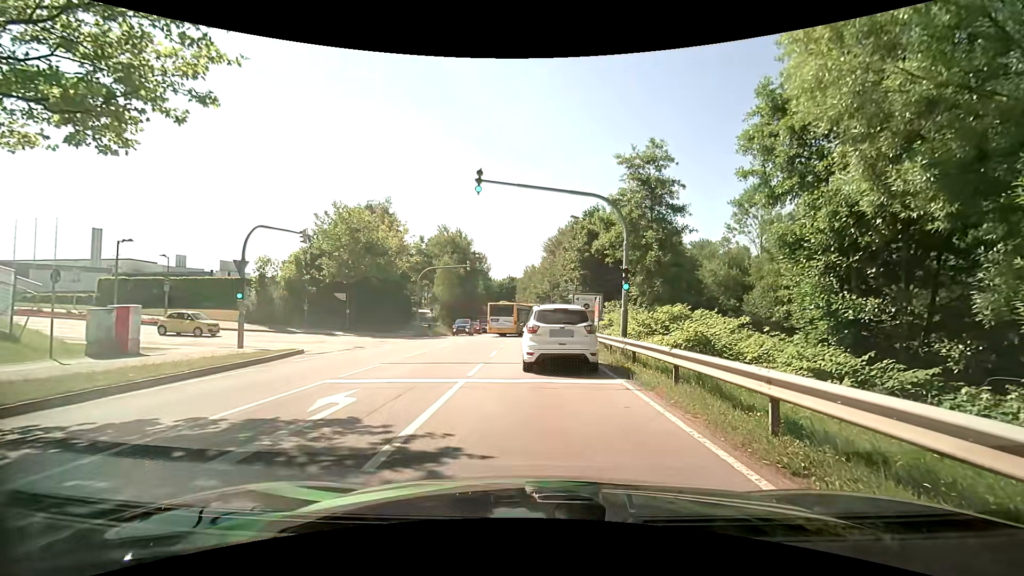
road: secondary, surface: asphalt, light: Day
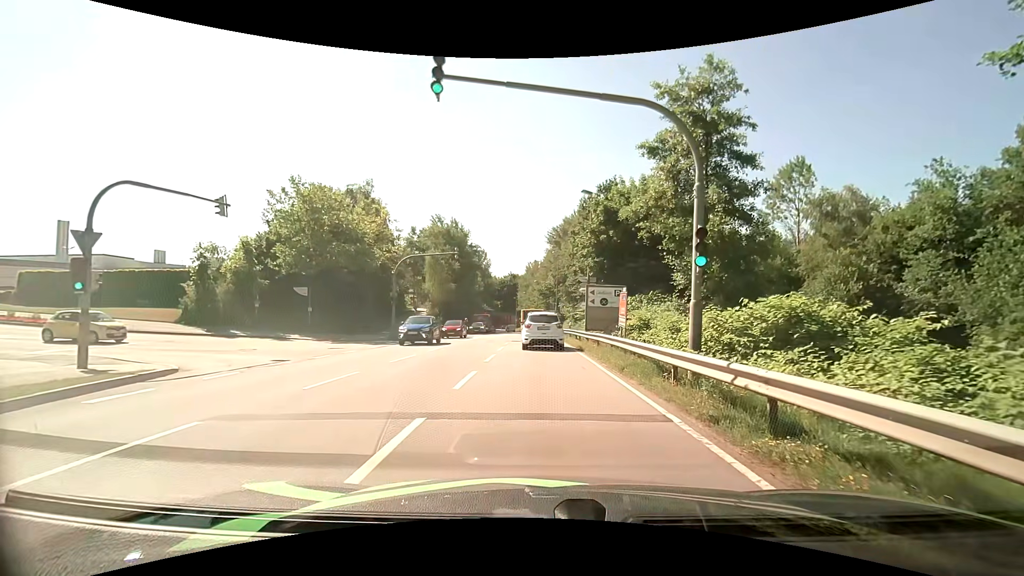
(+0.3, +8.4) m; +1°
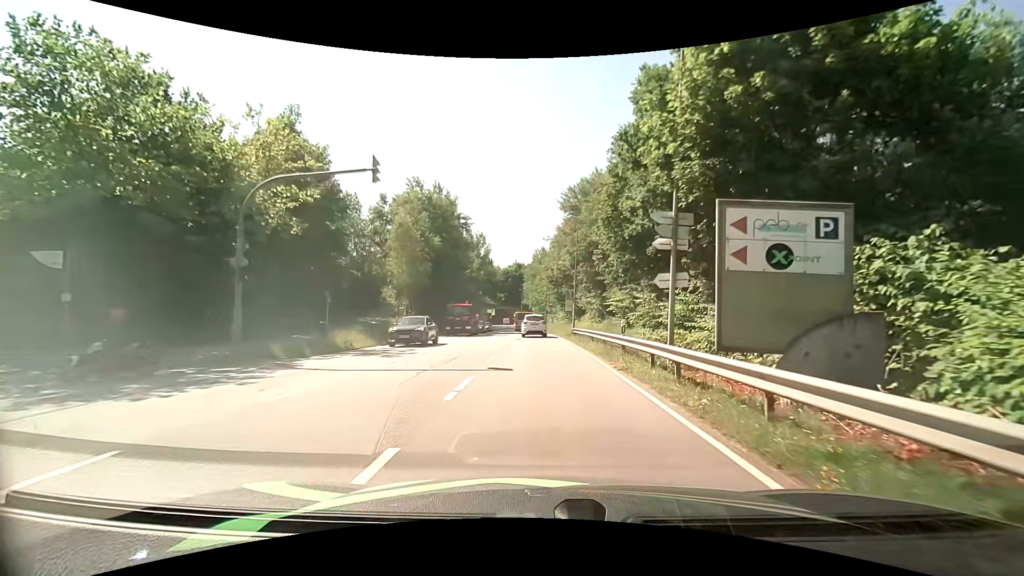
(+0.1, +20.1) m; -1°
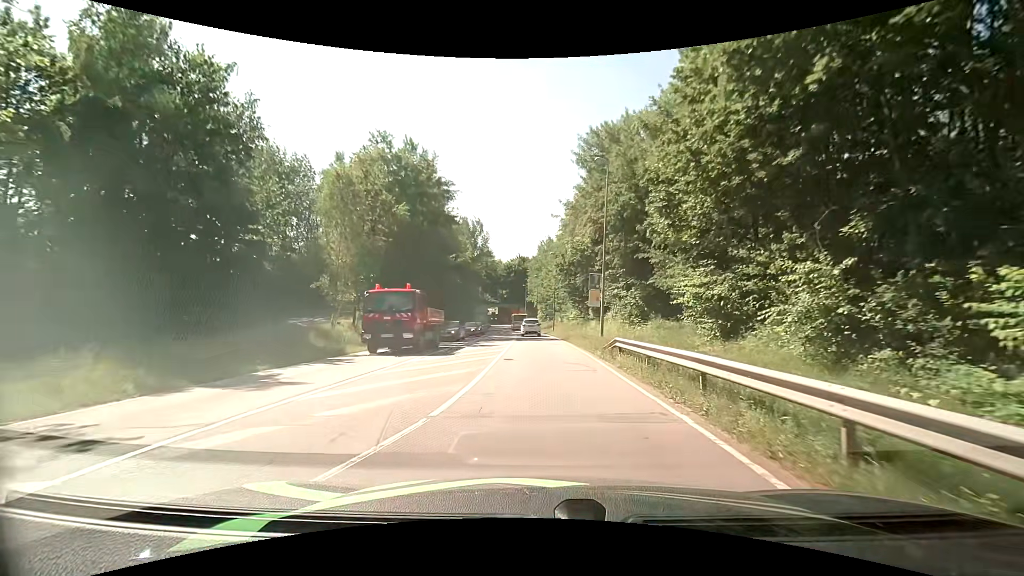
(+0.1, +15.9) m; 0°
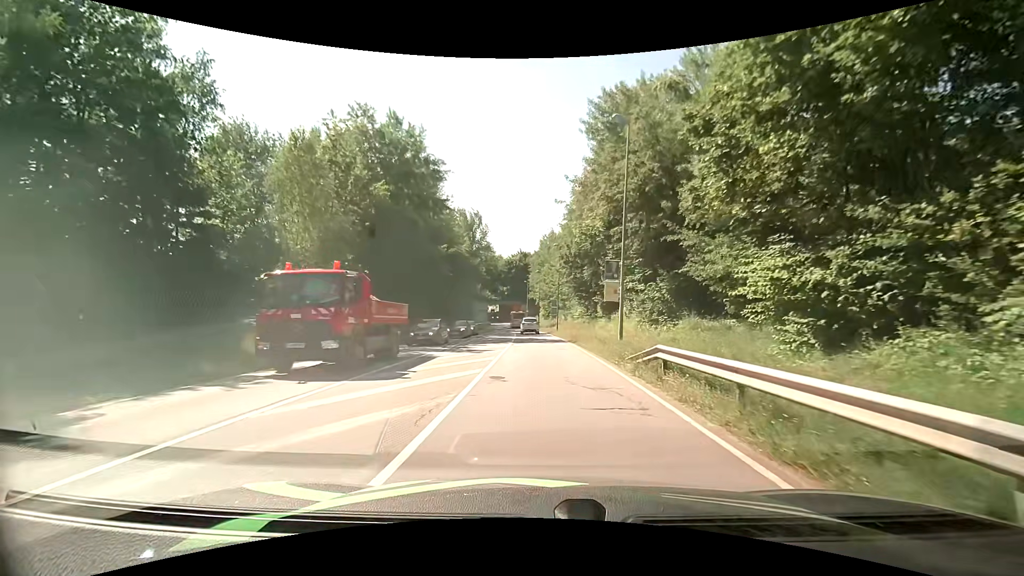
(0.0, +5.7) m; 0°
